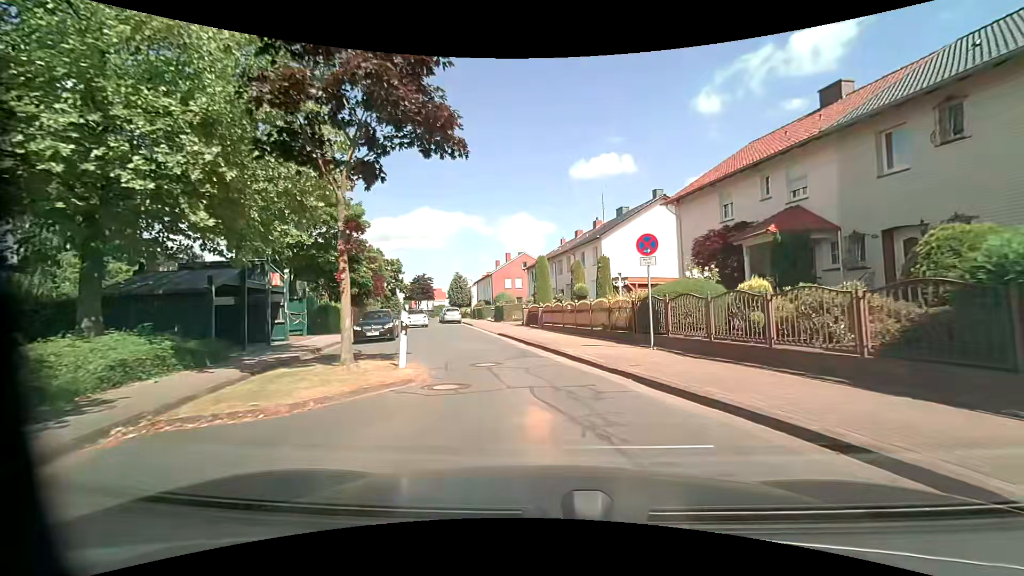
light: Day
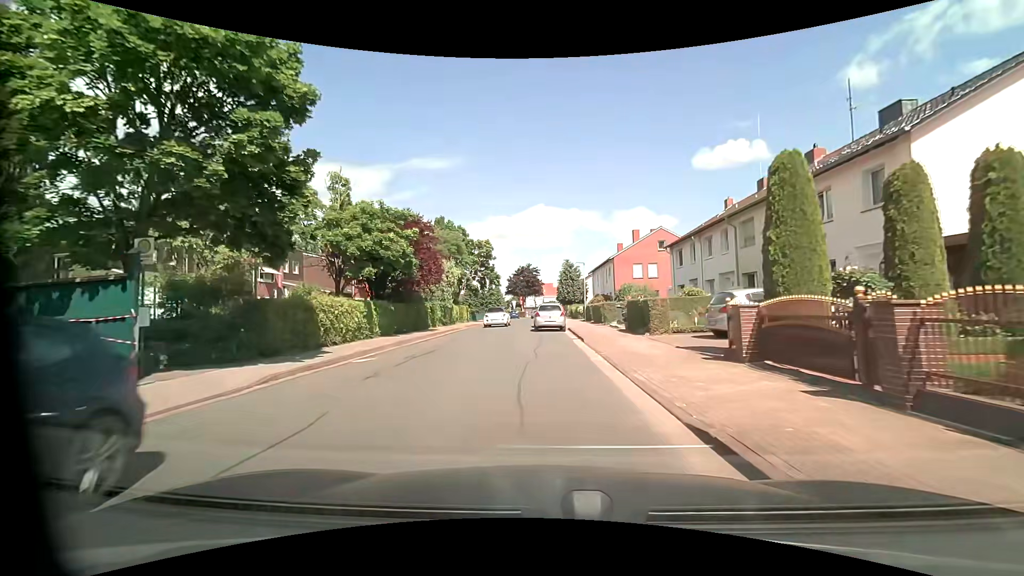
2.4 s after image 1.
(-2.2, +19.5) m; -13°
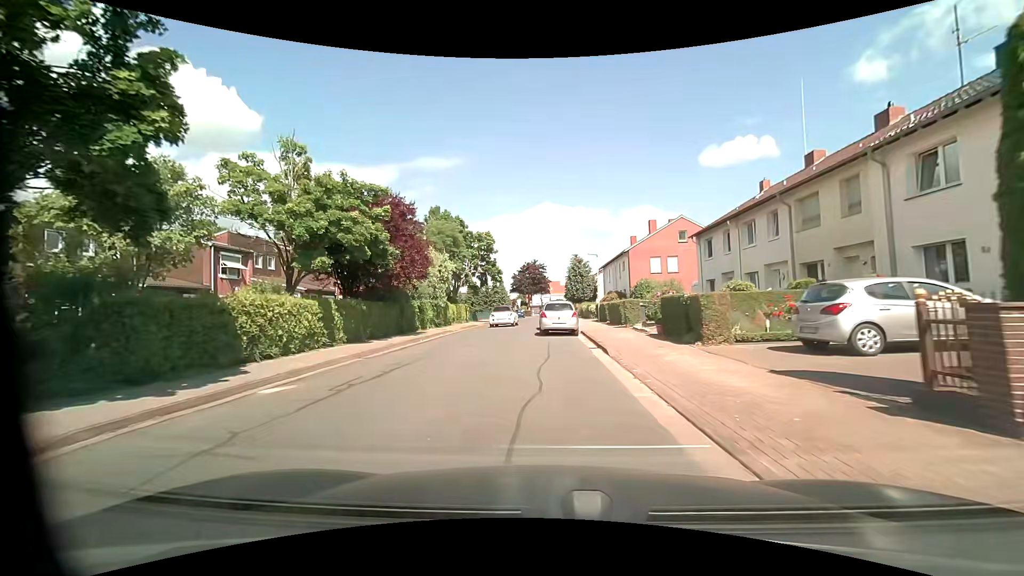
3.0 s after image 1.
(-0.1, +5.2) m; -1°
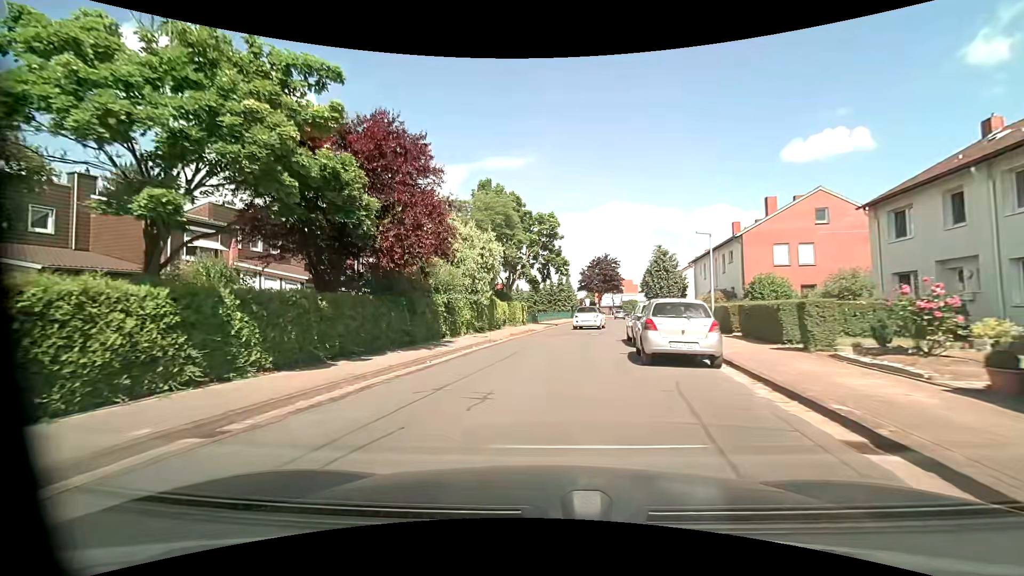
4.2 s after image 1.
(-0.6, +10.1) m; -7°
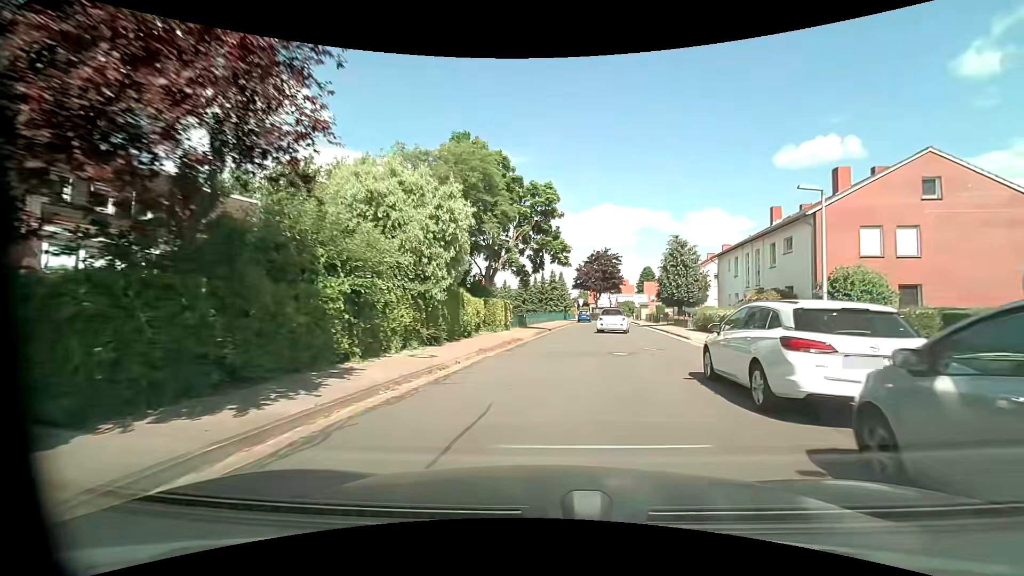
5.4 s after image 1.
(-0.3, +10.0) m; 0°
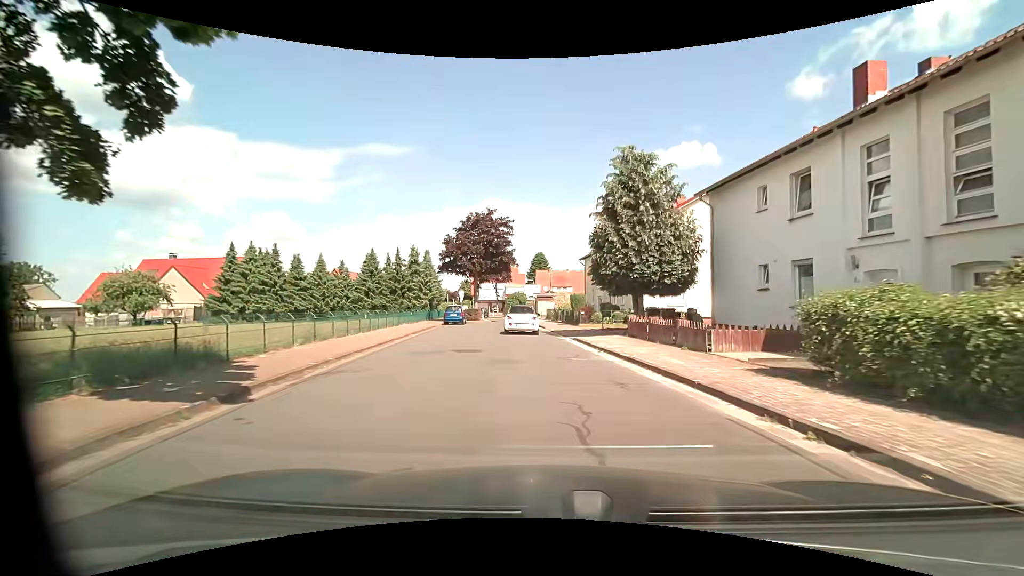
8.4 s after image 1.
(+3.2, +25.8) m; +14°
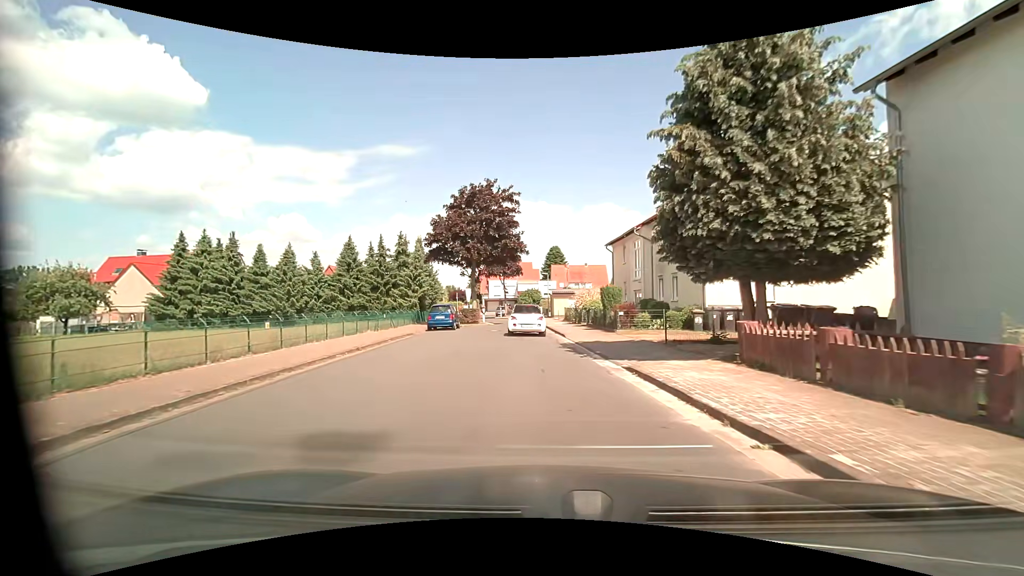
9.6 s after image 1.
(-0.2, +10.3) m; -4°
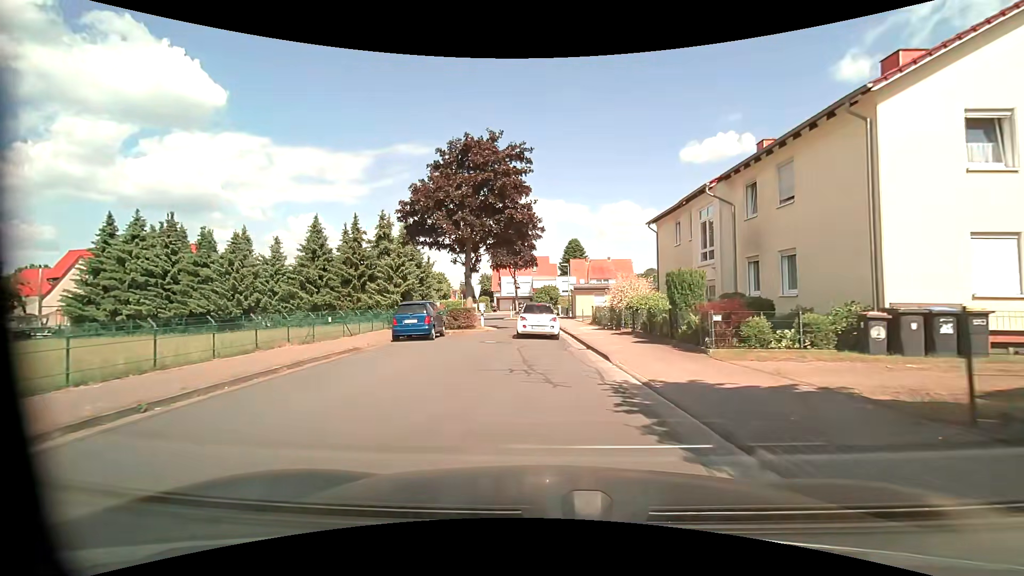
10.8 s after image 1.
(+0.1, +9.8) m; 0°
